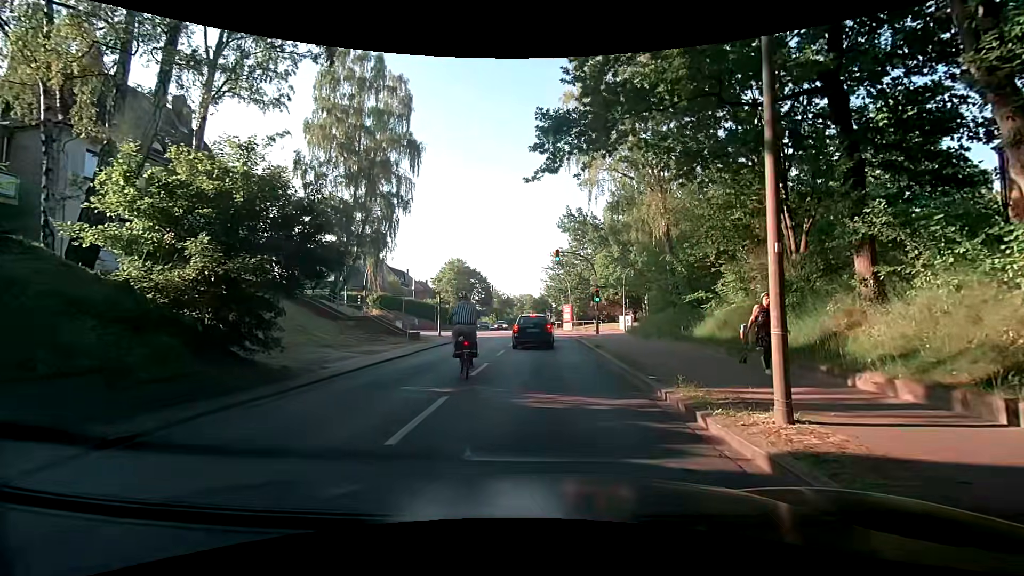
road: tertiary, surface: asphalt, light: Day
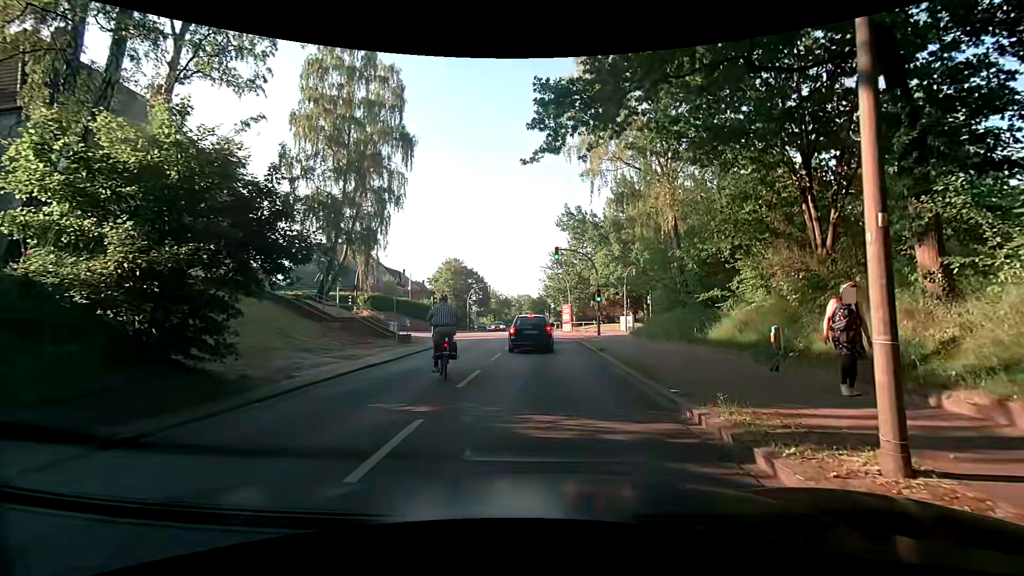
(0.0, +1.7) m; 0°
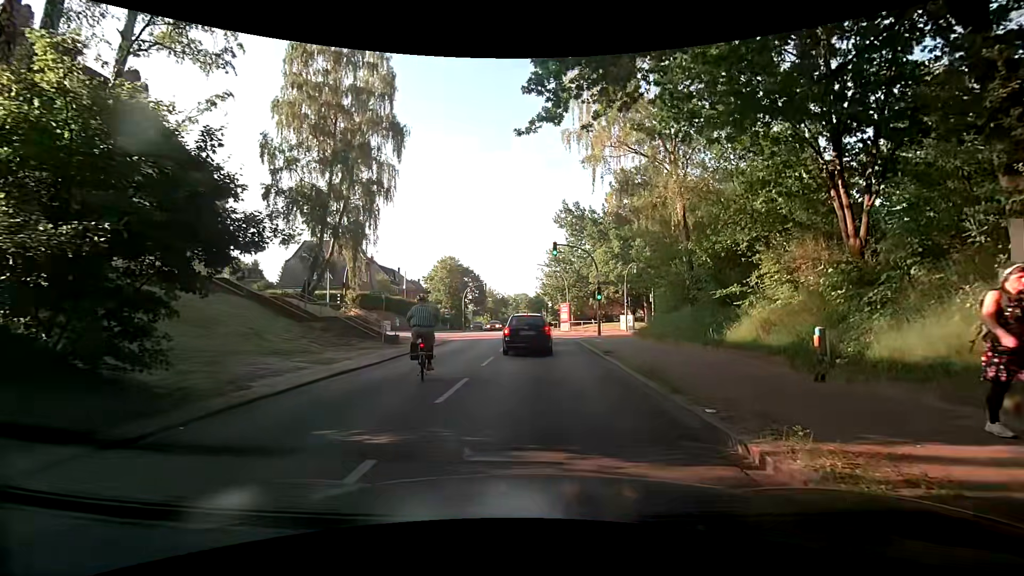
(-0.1, +1.8) m; 0°
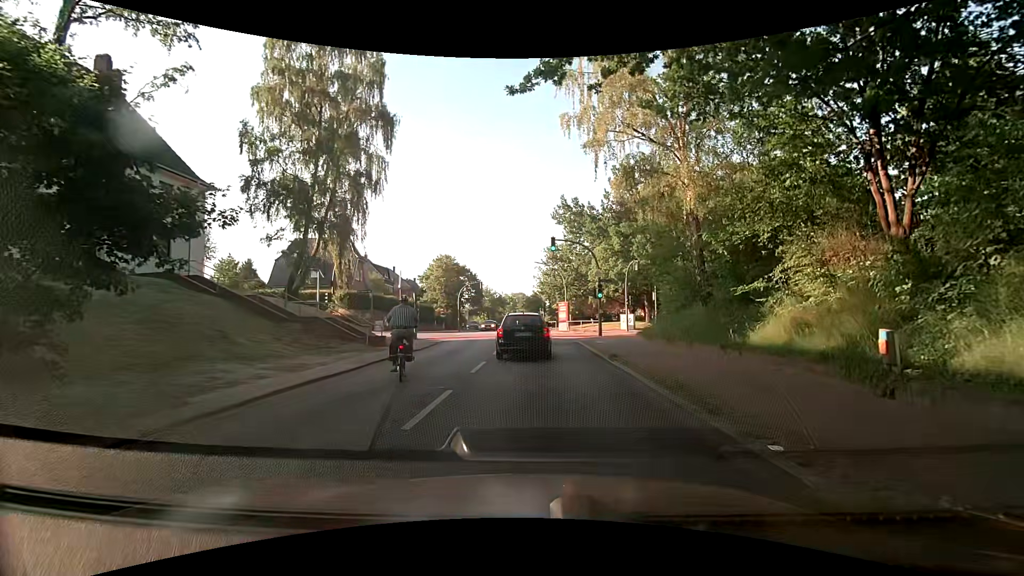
(0.0, +1.8) m; -2°
